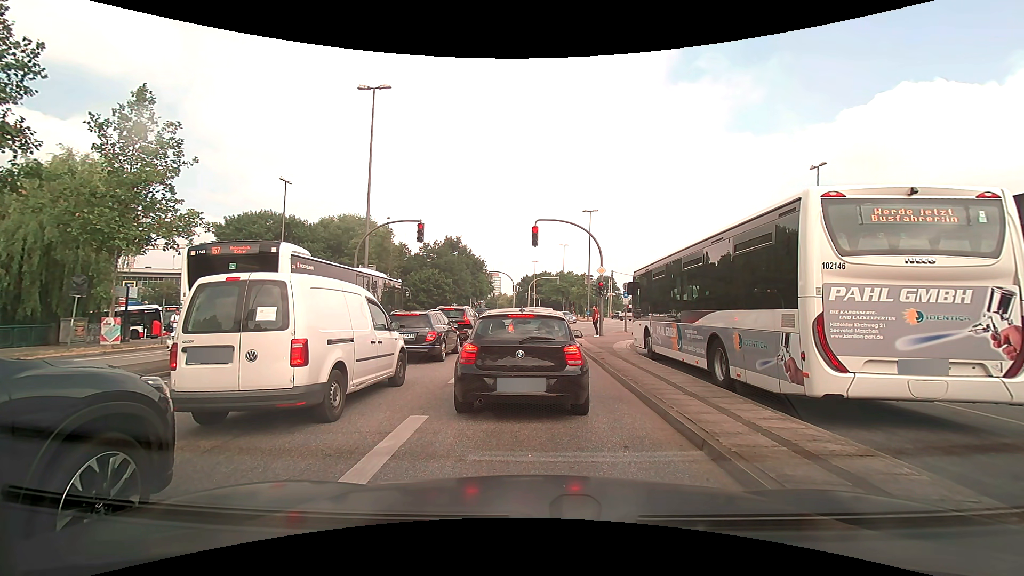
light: Day
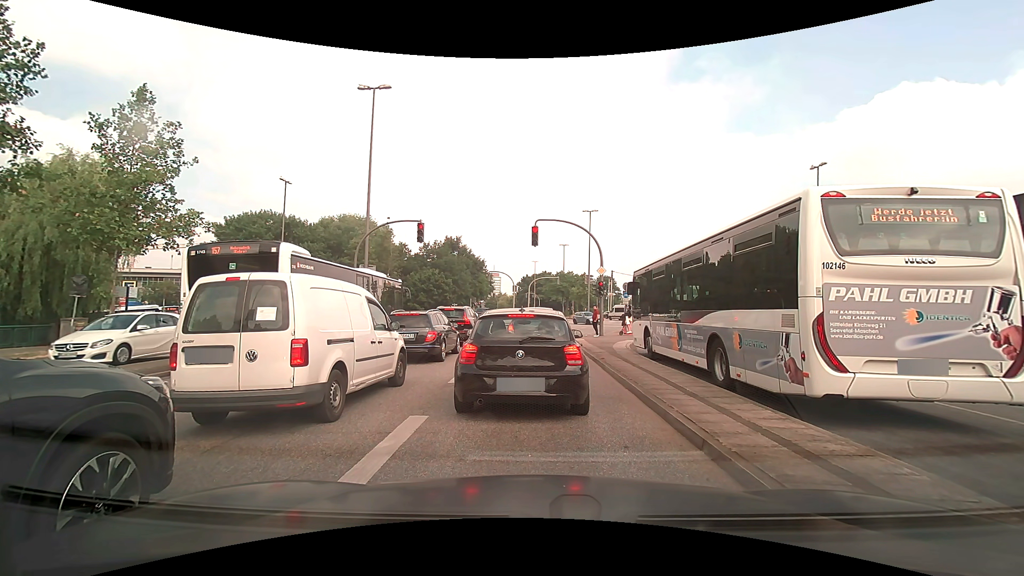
(0.0, 0.0) m; 0°
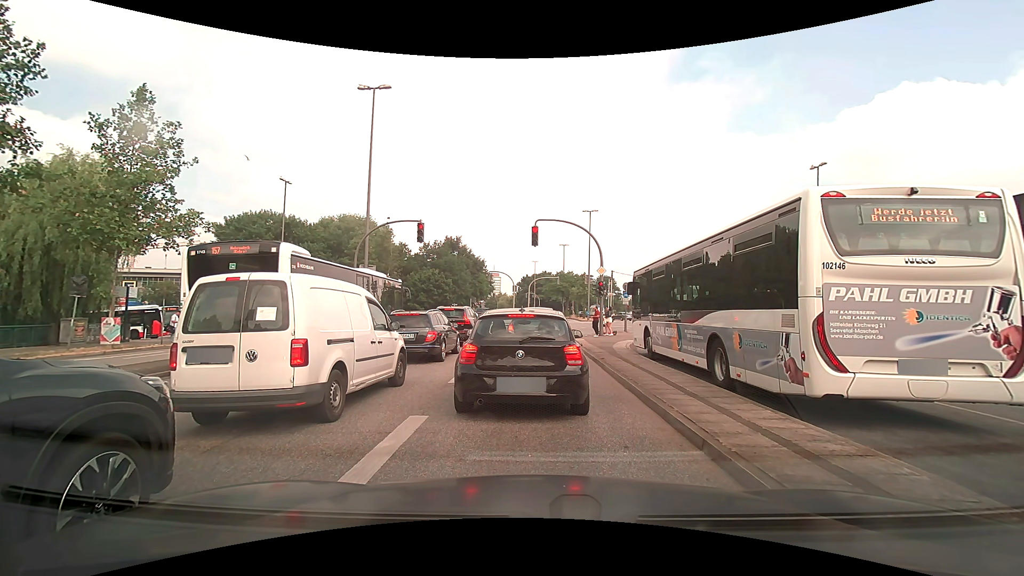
(0.0, 0.0) m; 0°
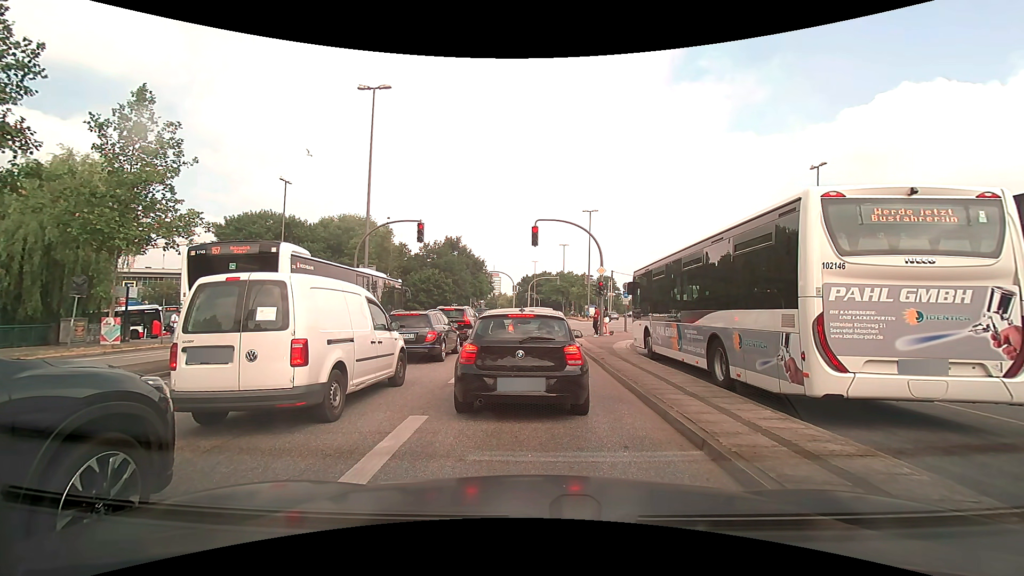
(0.0, 0.0) m; 0°
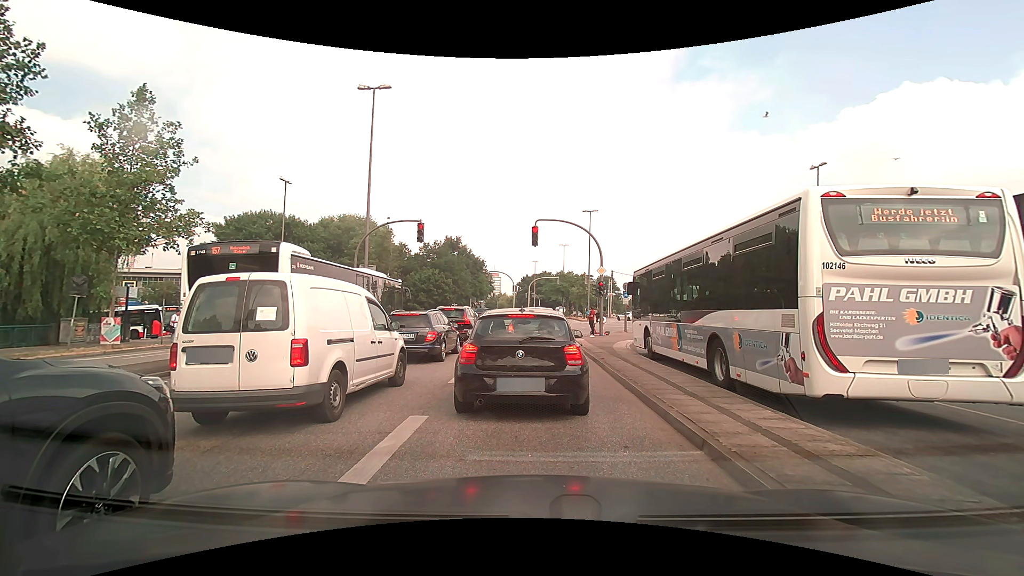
(0.0, 0.0) m; 0°
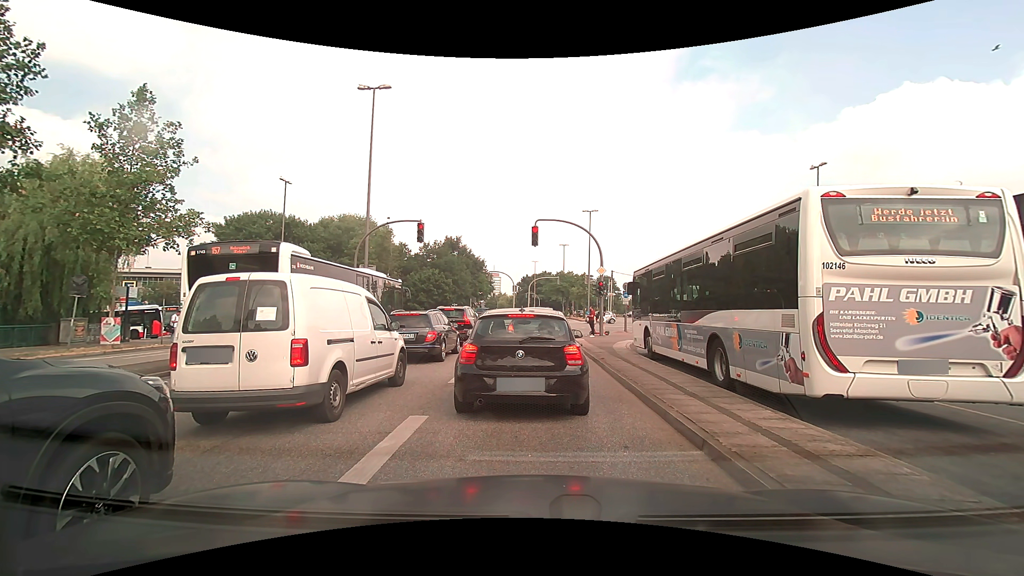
(0.0, 0.0) m; 0°
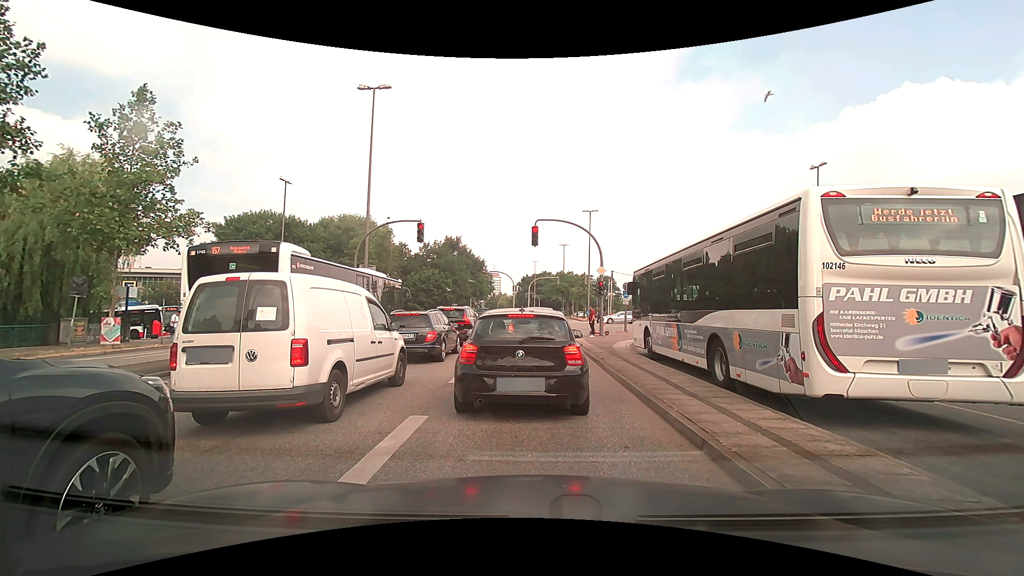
(0.0, 0.0) m; 0°
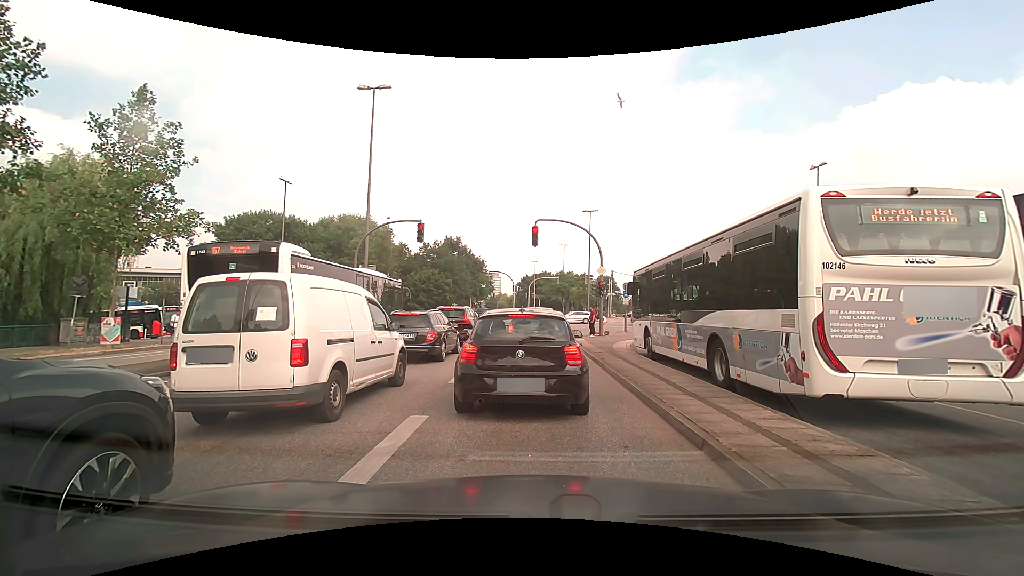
(0.0, 0.0) m; 0°
(0, +10) (+1, +20) (+1, +30) (+4, +40) (+8, +49) (+11, +58) (+14, +68) (+16, +78) (+17, +88) (+17, +98) m
